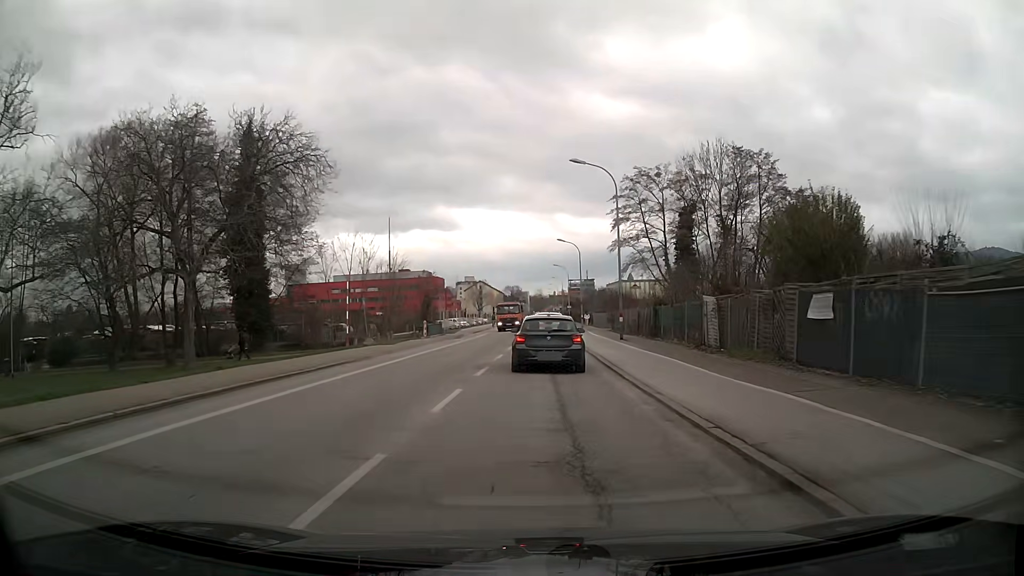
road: secondary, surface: asphalt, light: Day
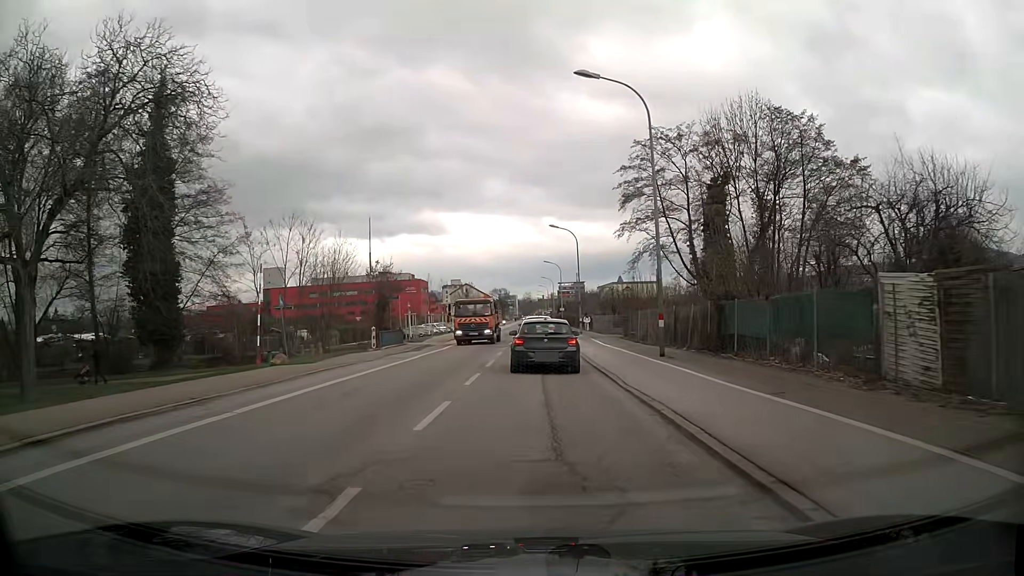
(+0.1, +13.2) m; +1°
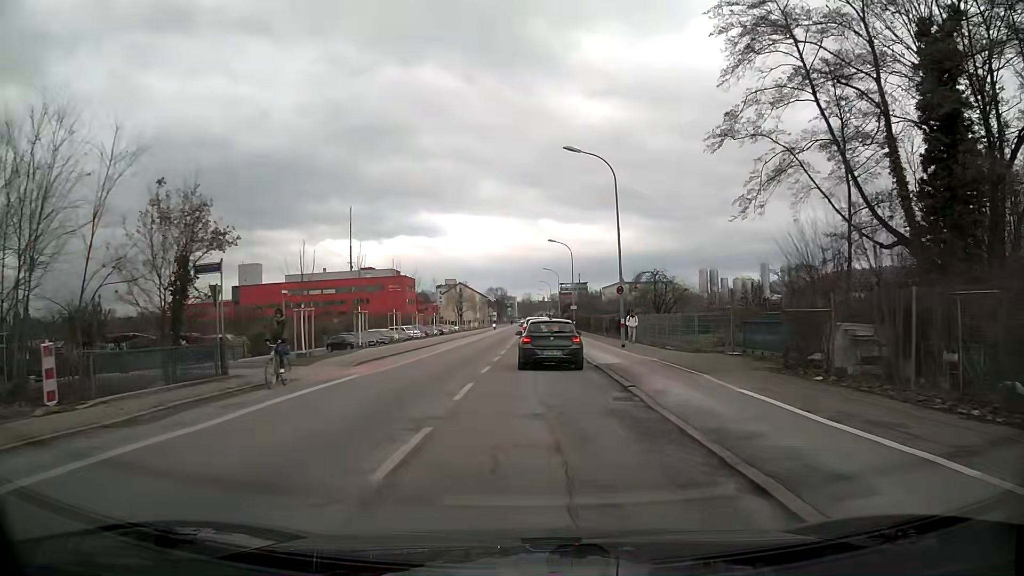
(0.0, +26.8) m; 0°
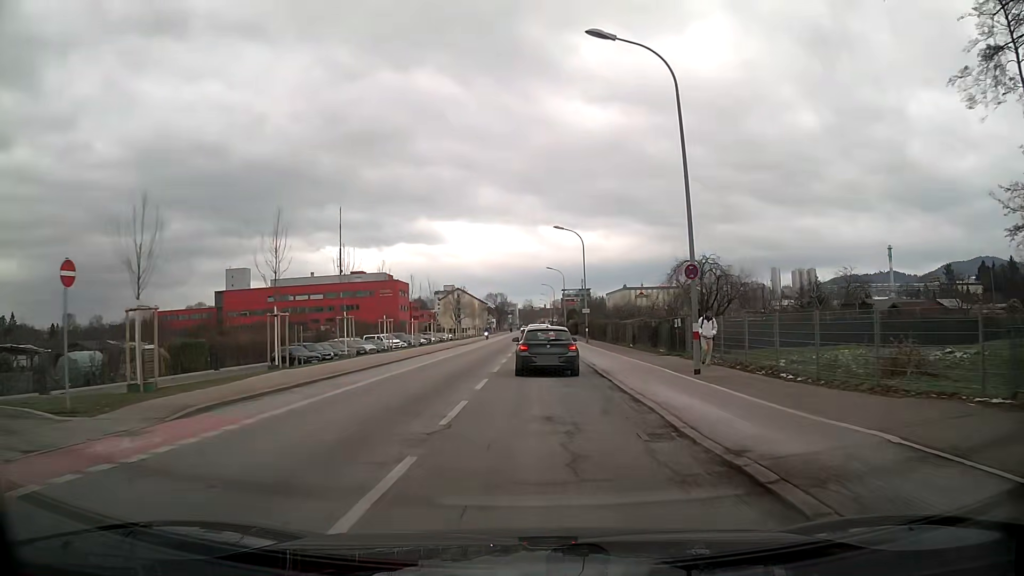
(0.0, +13.6) m; 0°
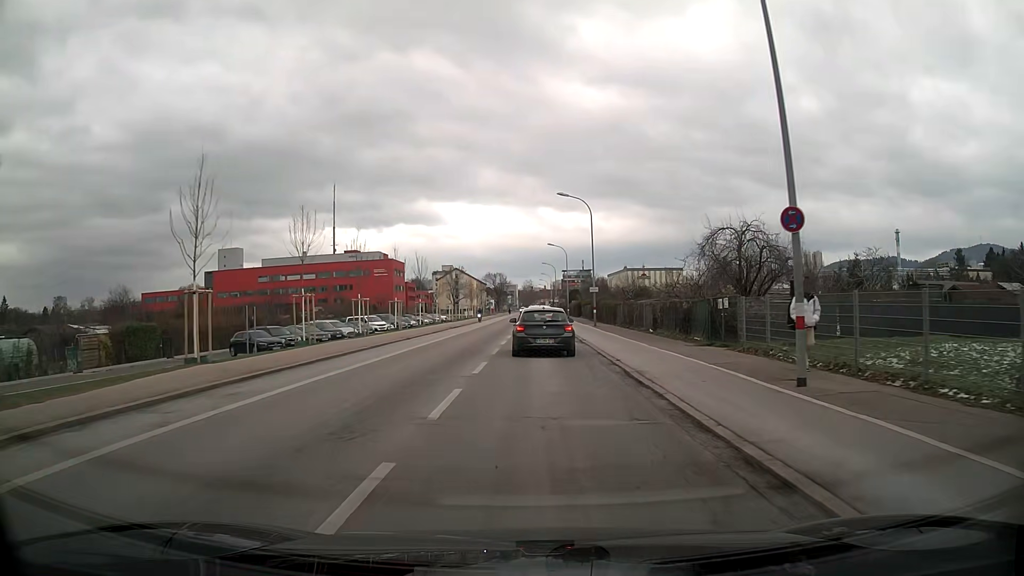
(0.0, +6.9) m; +1°
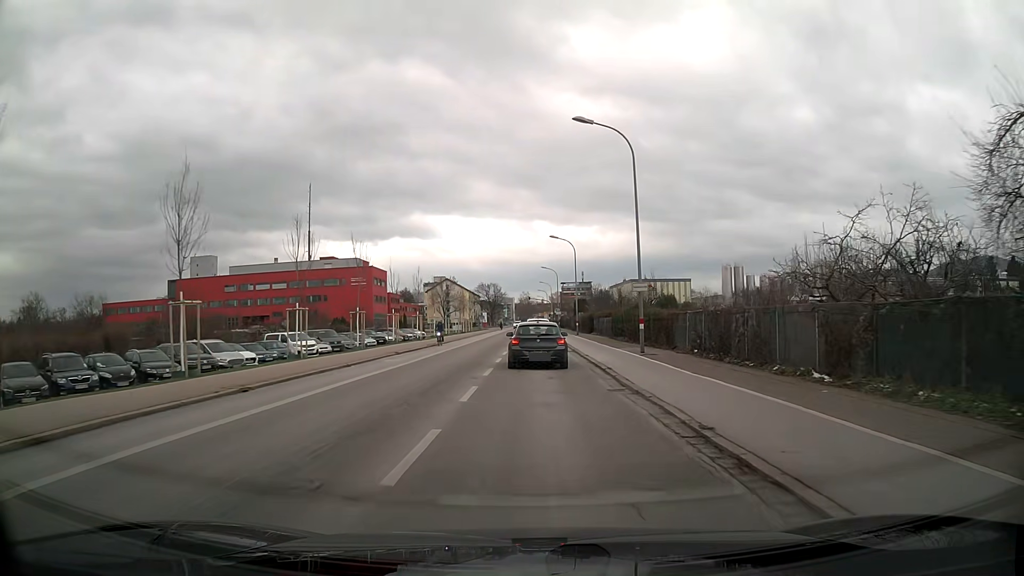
(-0.1, +20.8) m; 0°
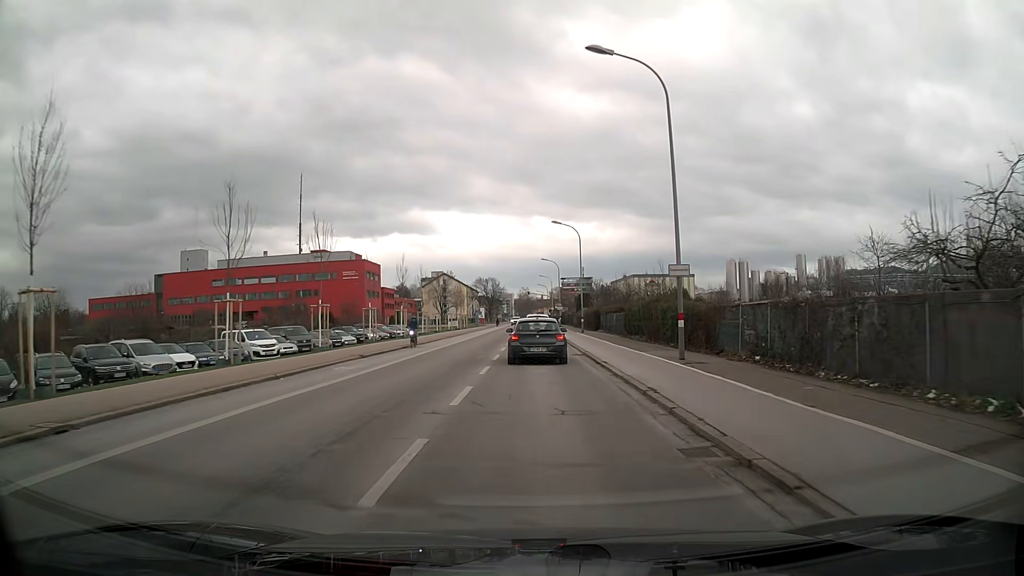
(0.0, +7.0) m; 0°
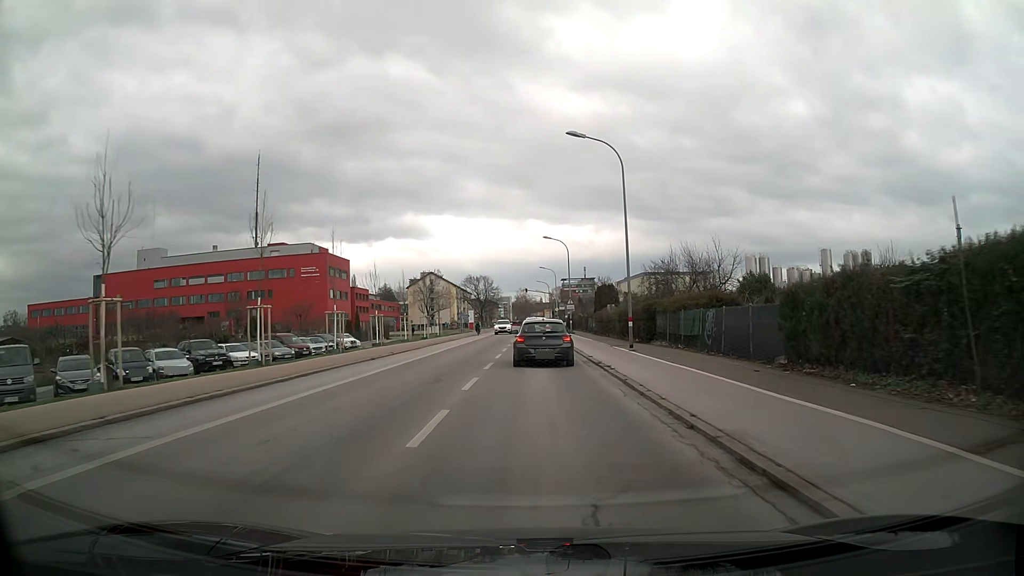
(-0.1, +27.6) m; 0°
(0, +10) (0, +20) (0, +30) (0, +40) (-1, +50) (-1, +60) (-1, +70) (-1, +80) (-1, +90) (-1, +100) m
